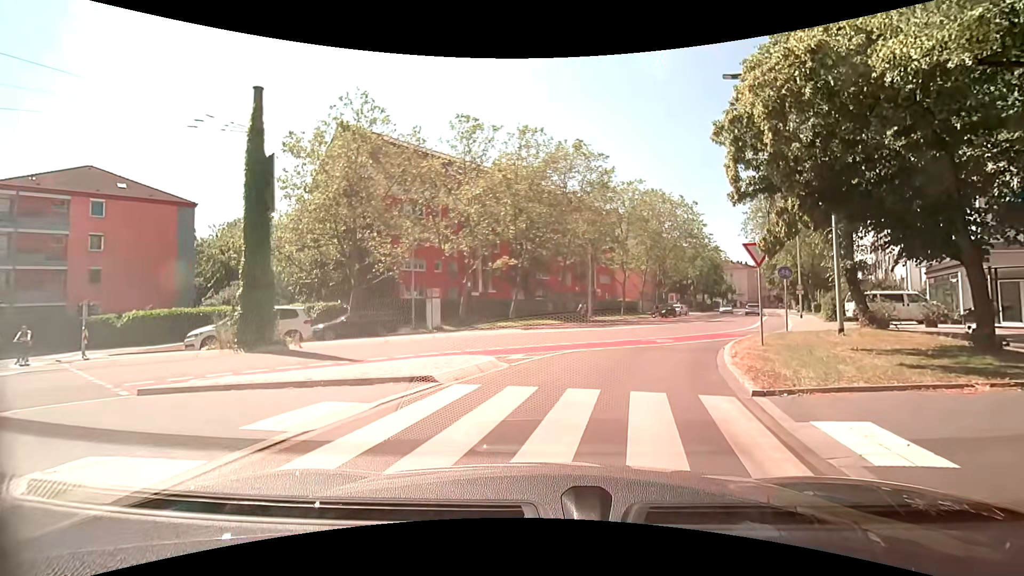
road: secondary_link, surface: asphalt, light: Day
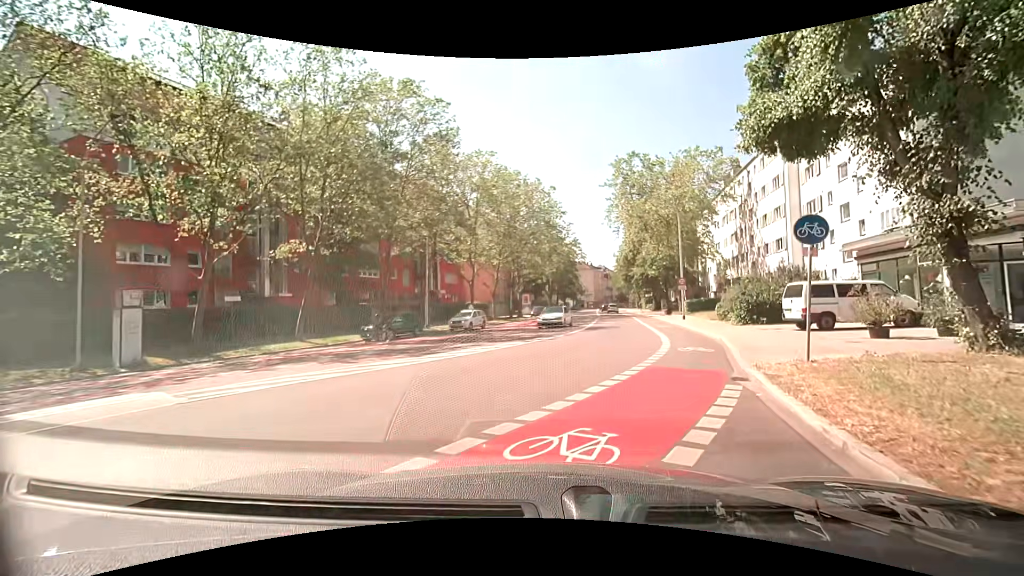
(+2.2, +14.5) m; +19°
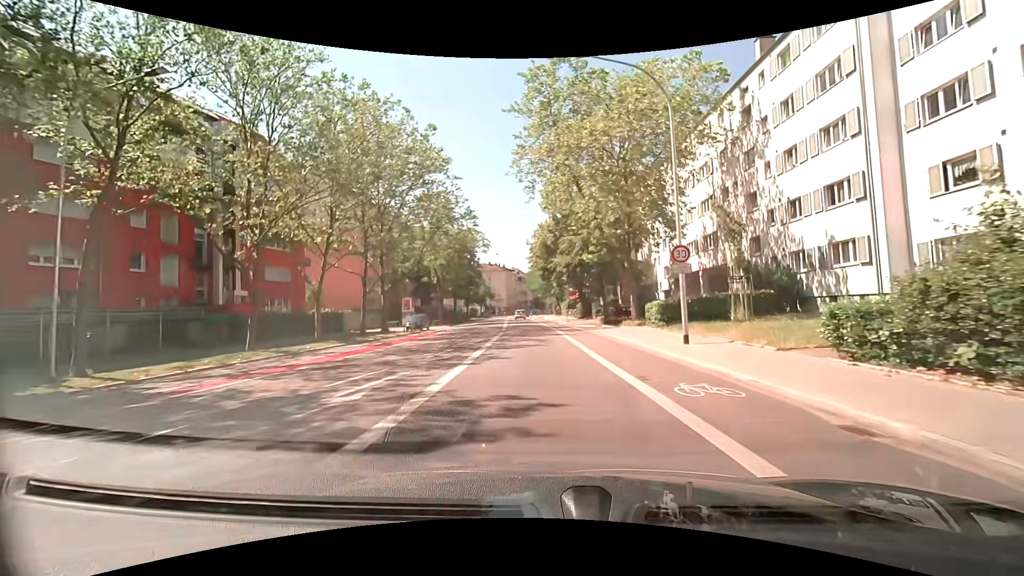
(+2.5, +23.3) m; +8°
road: secondary
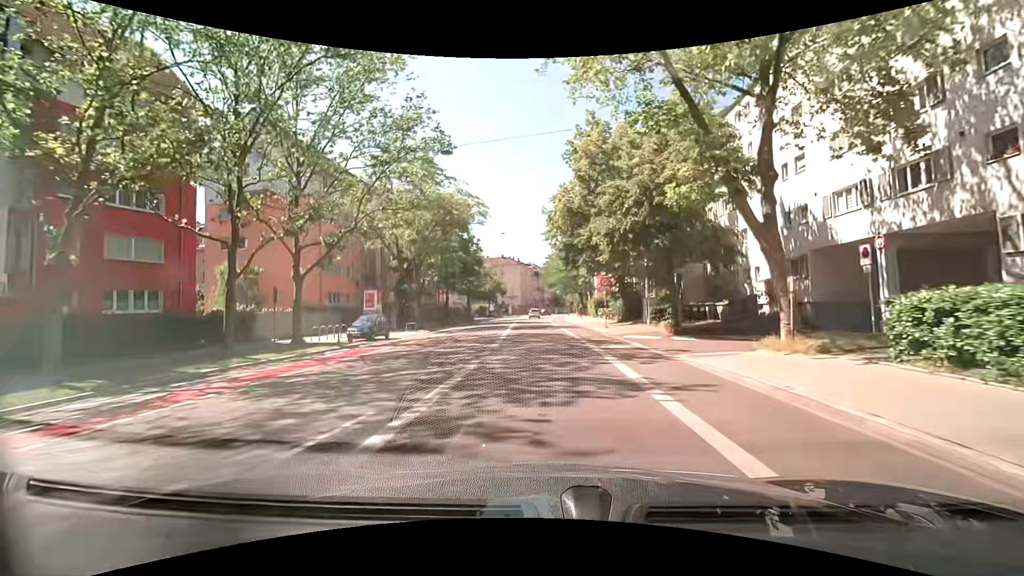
(-0.3, +18.3) m; -2°
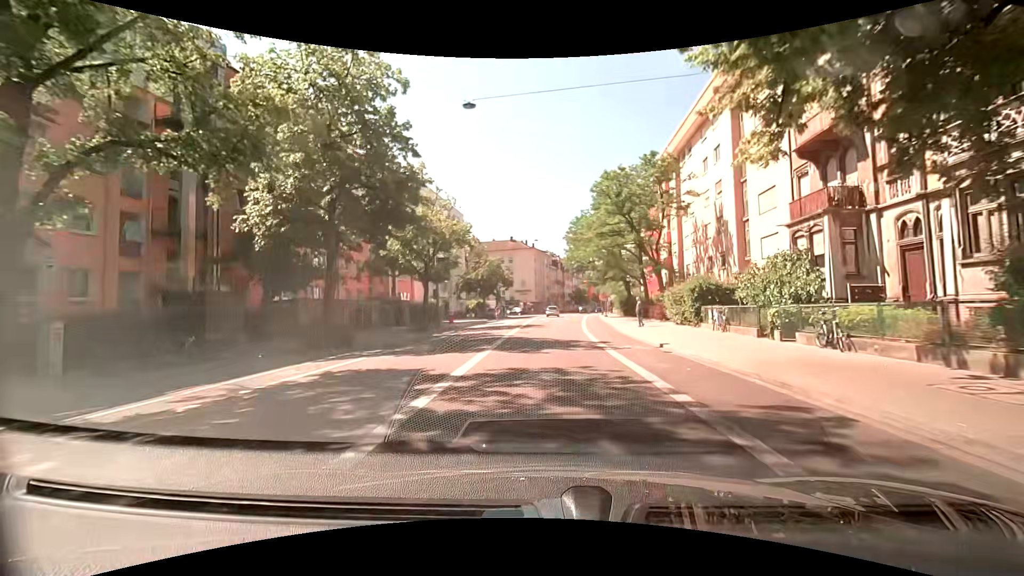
(-0.7, +33.0) m; -2°
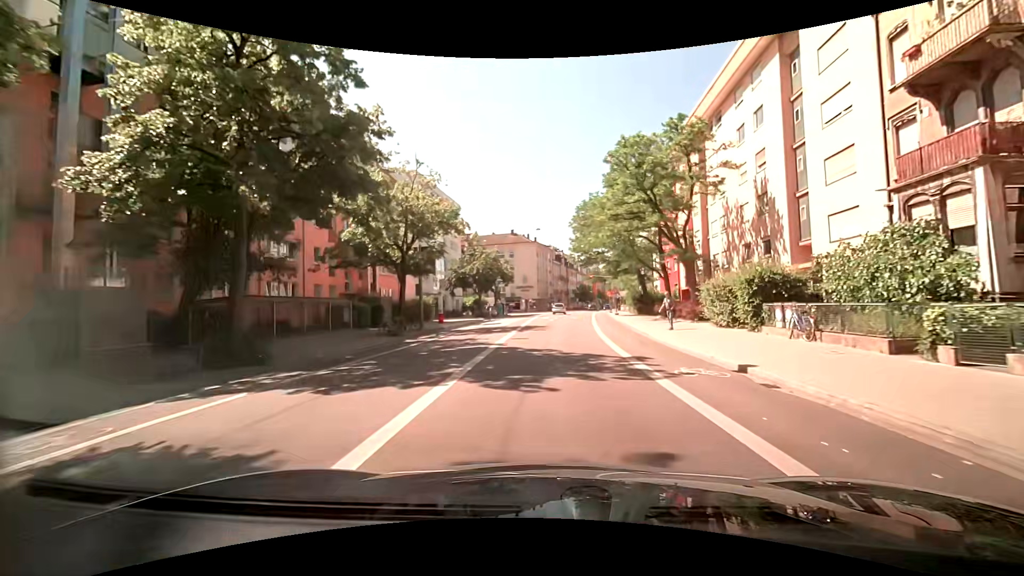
(-0.1, +6.6) m; -2°
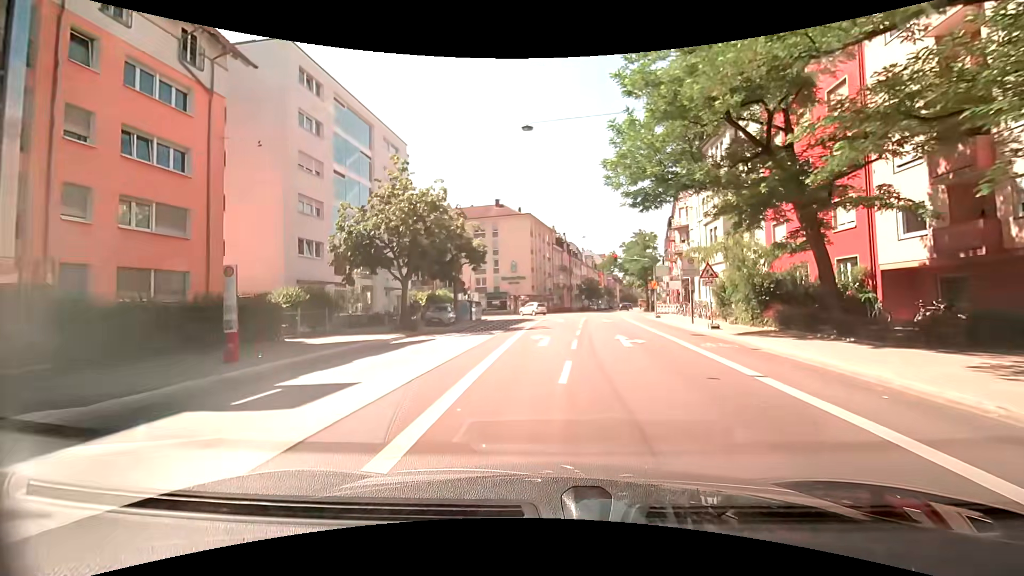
(+0.5, +30.1) m; 0°
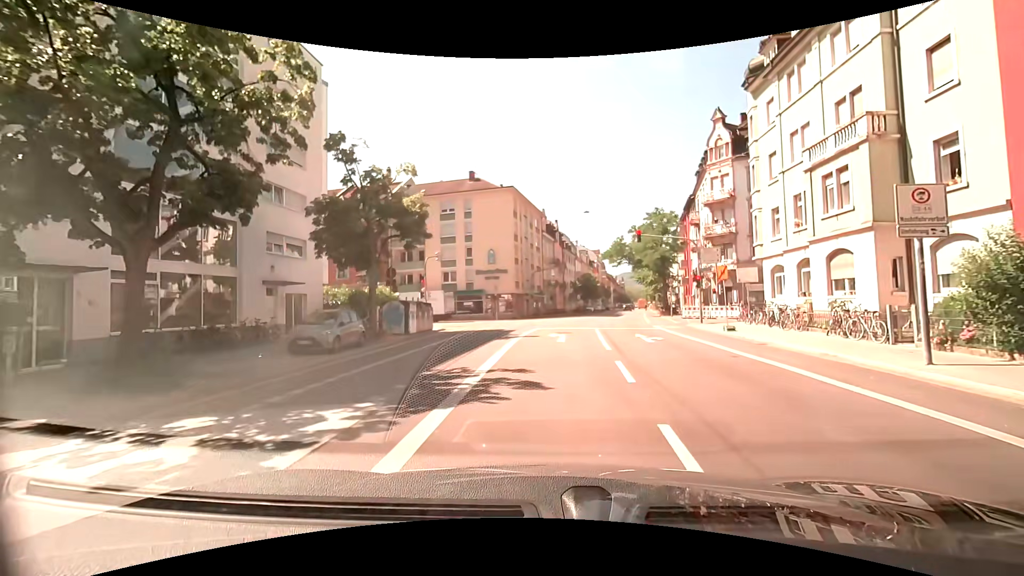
(+0.4, +17.2) m; +2°
